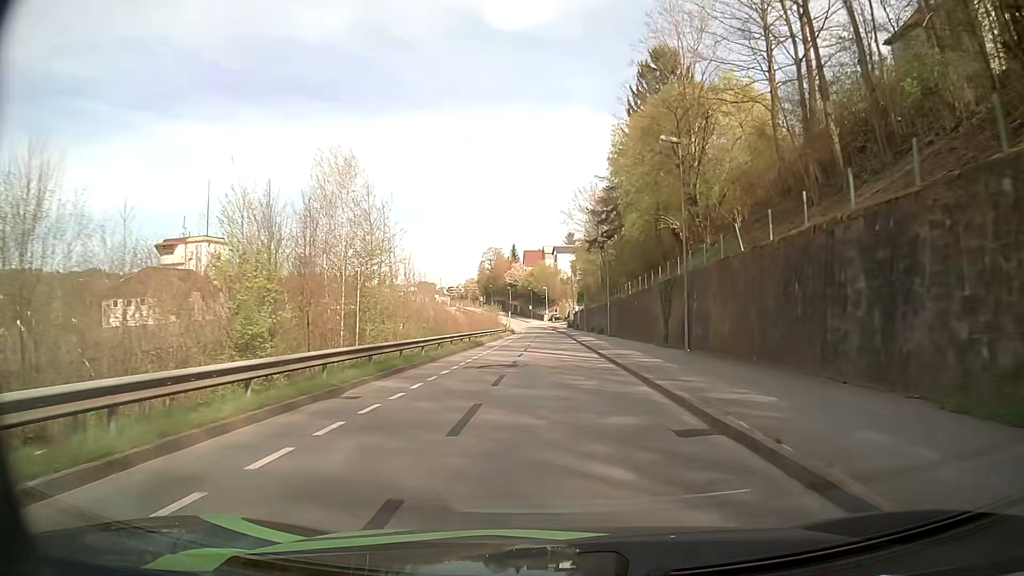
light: Day
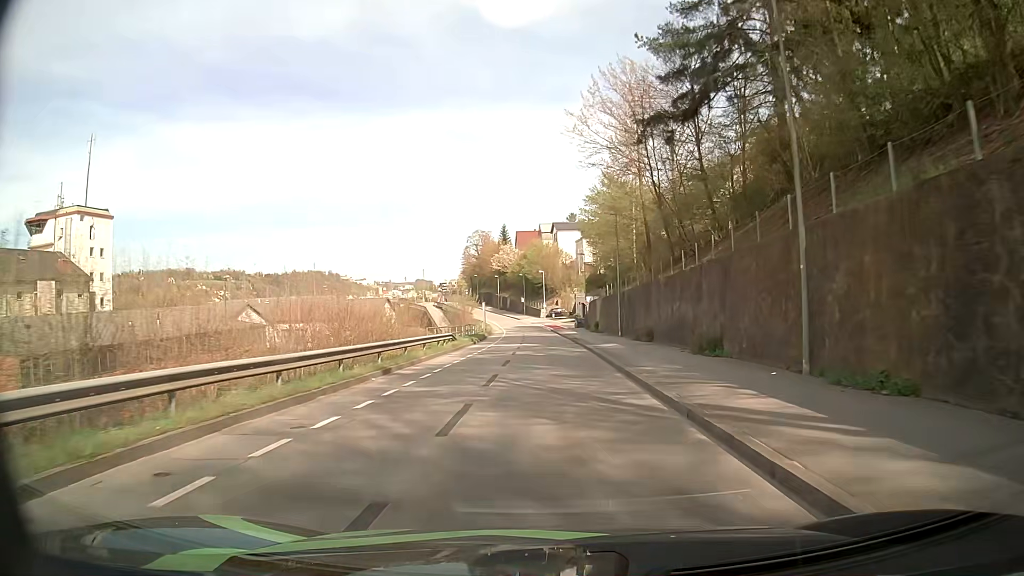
(+0.3, +42.4) m; 0°
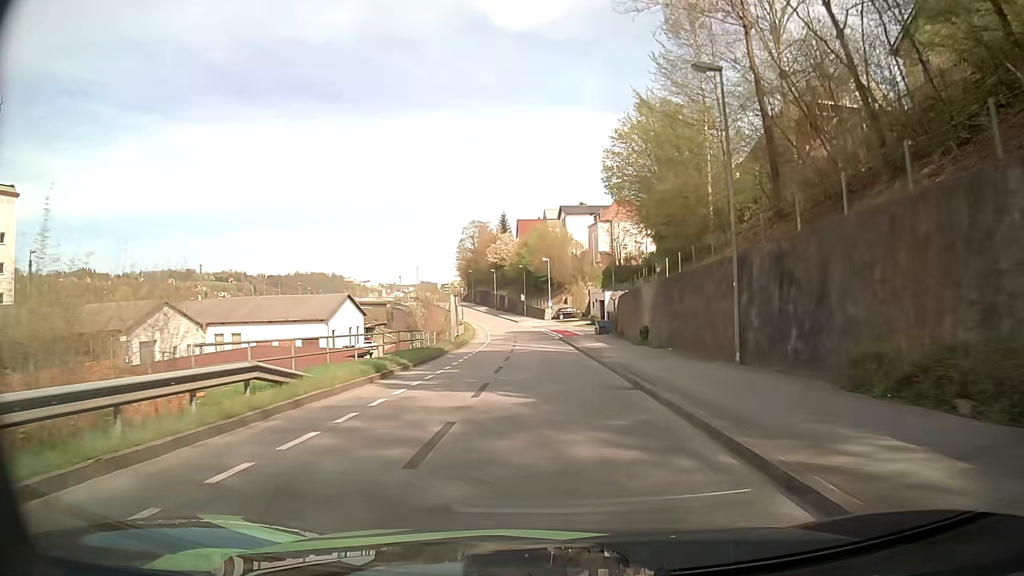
(-0.1, +25.5) m; 0°
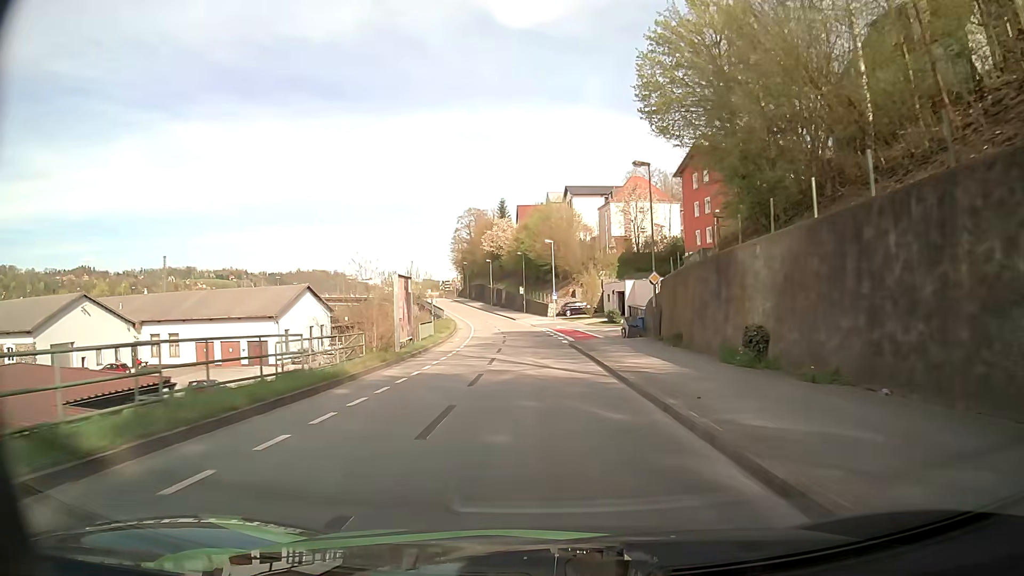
(-0.2, +16.6) m; -1°
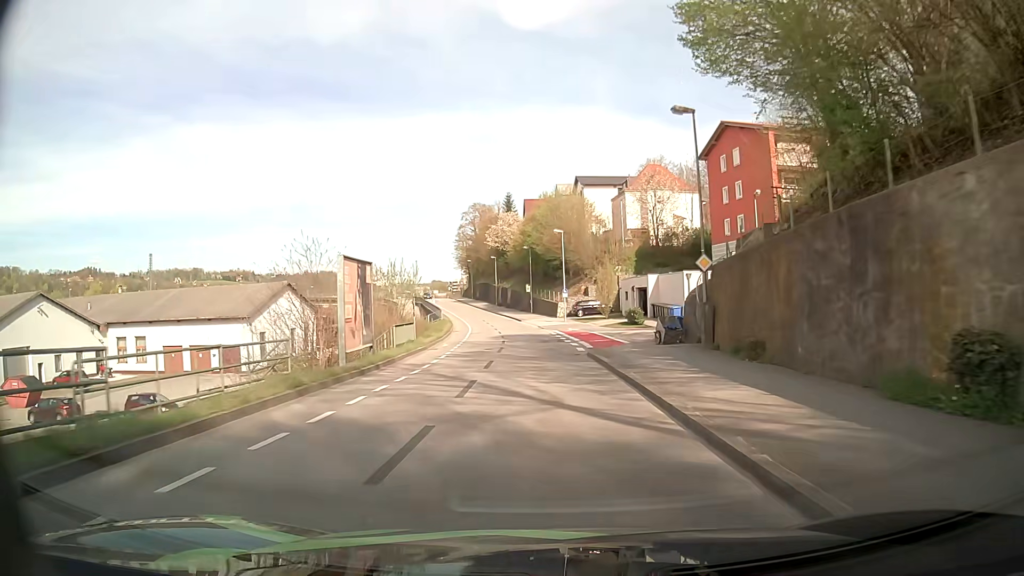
(0.0, +8.2) m; 0°
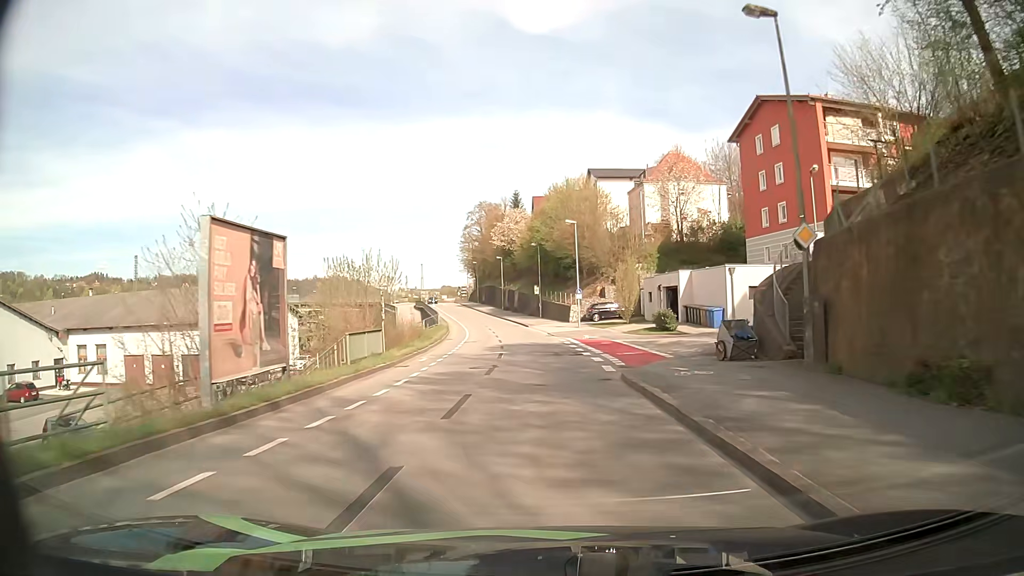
(0.0, +8.3) m; 0°
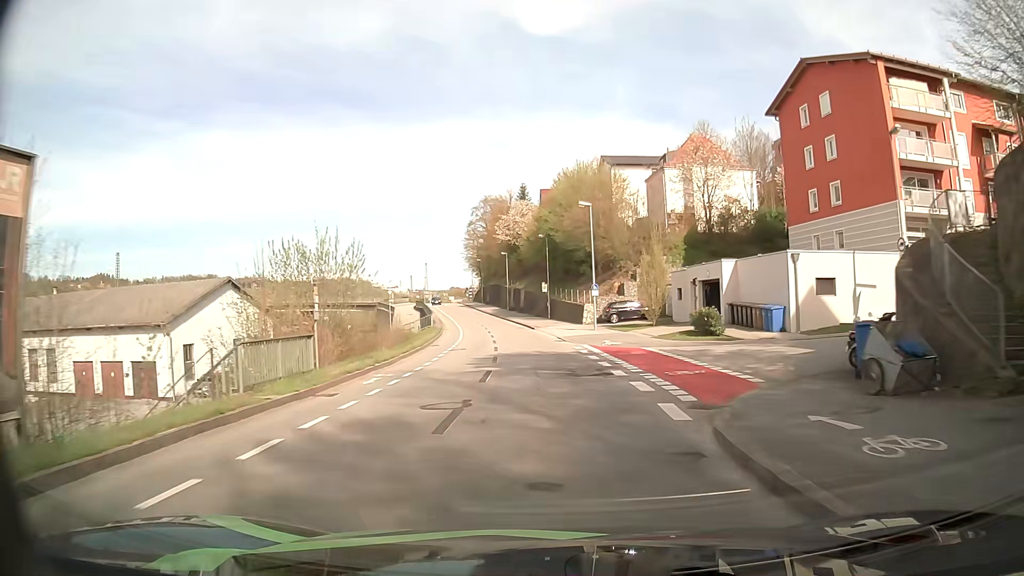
(-0.1, +8.3) m; -1°
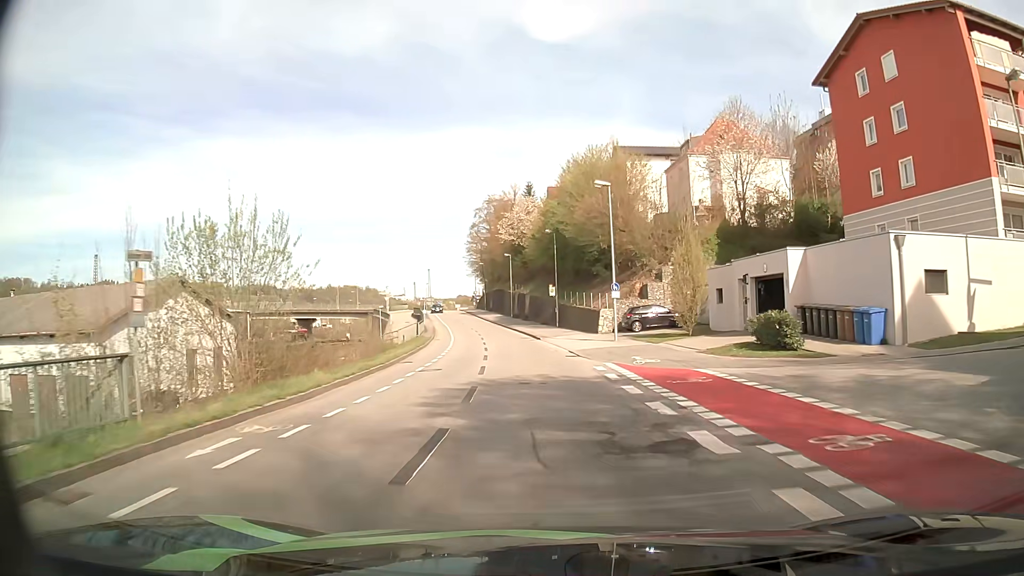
(0.0, +8.4) m; -1°
